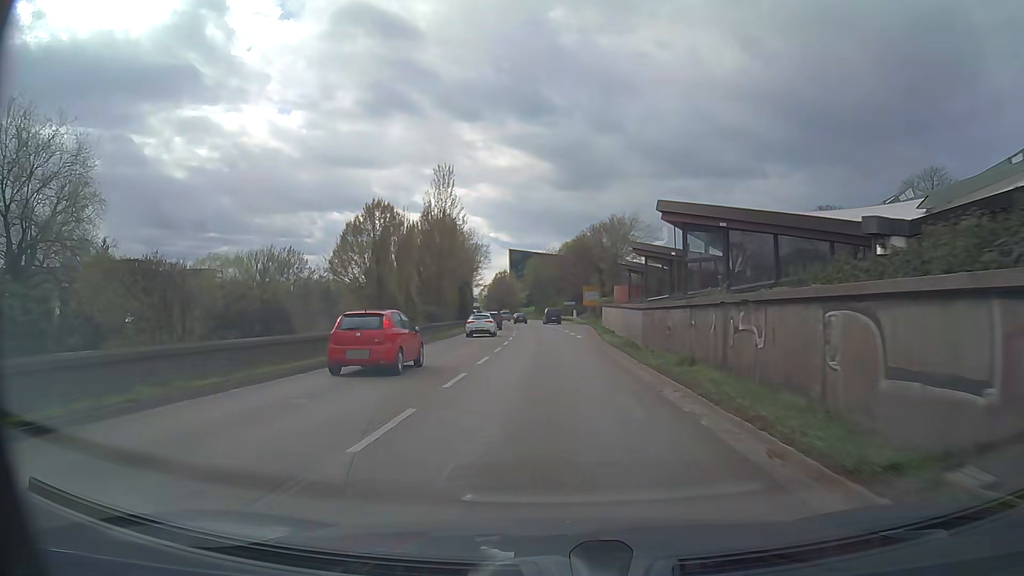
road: trunk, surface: asphalt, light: Day
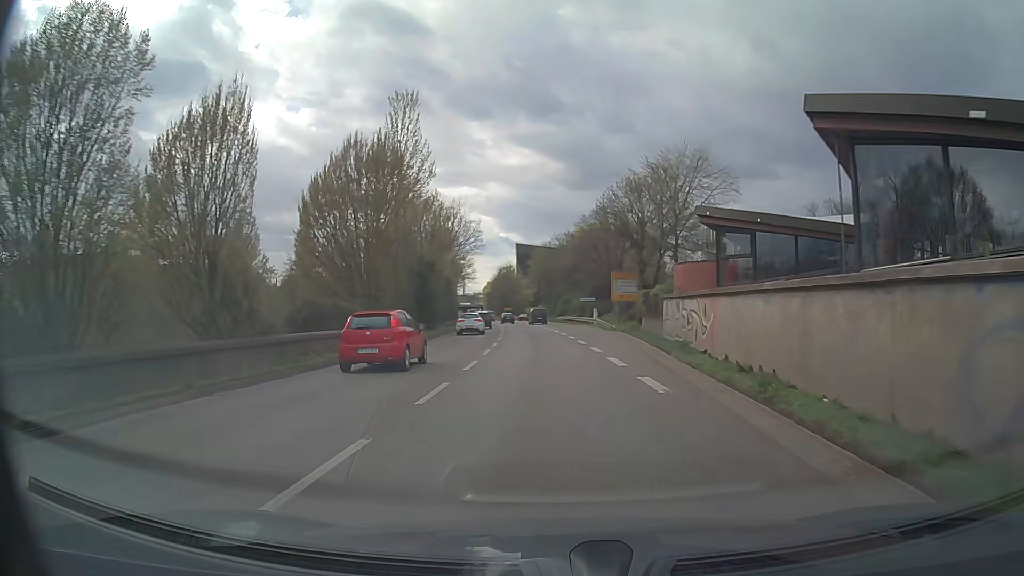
(-0.2, +26.5) m; -1°
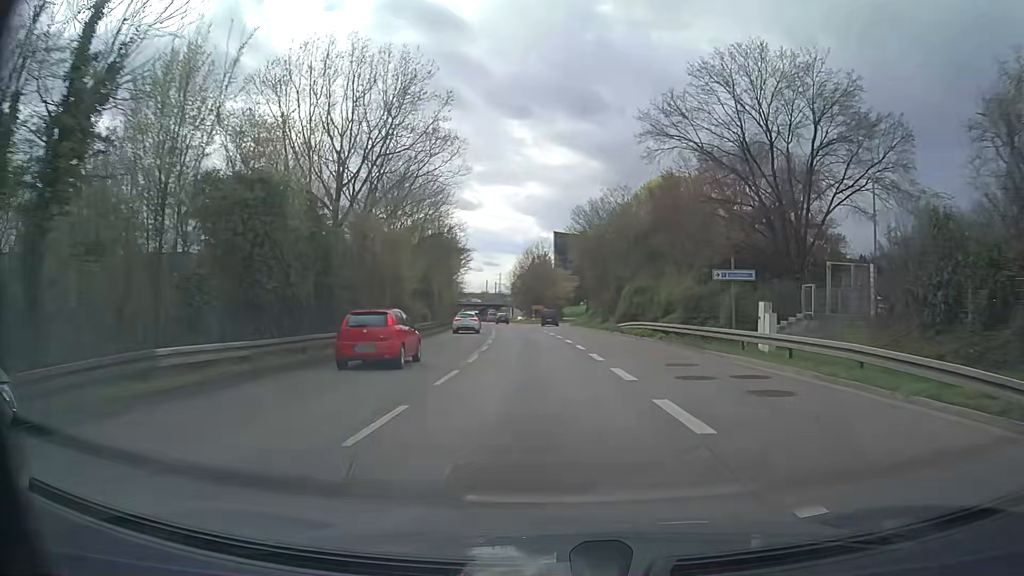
(-1.2, +45.6) m; -3°
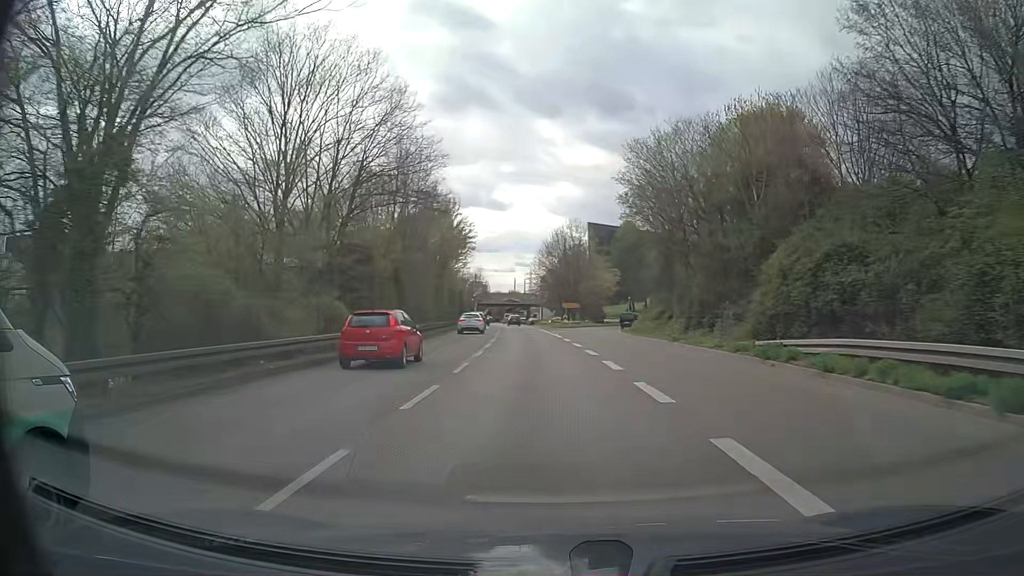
(-0.6, +27.3) m; -3°
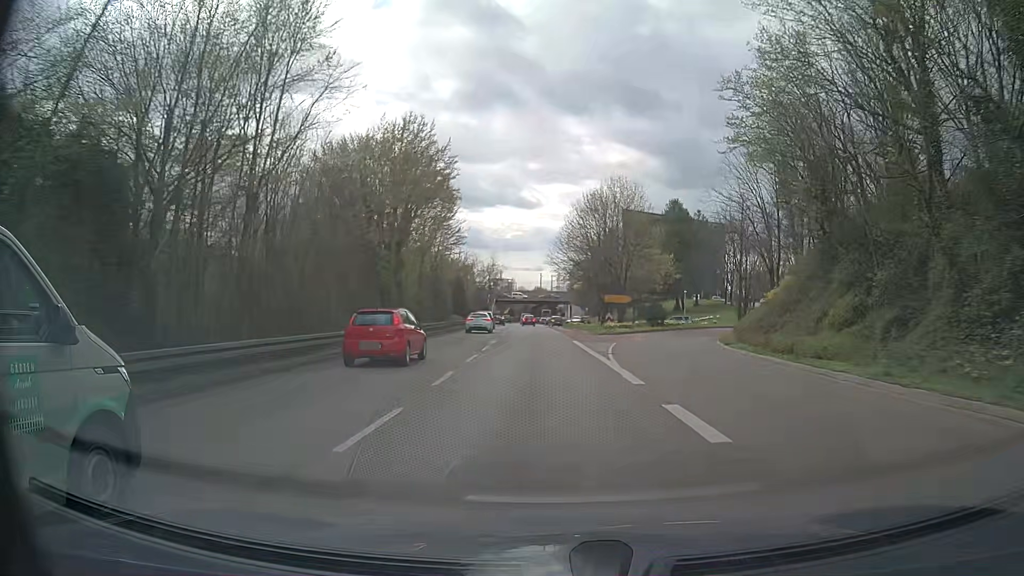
(-0.5, +27.1) m; -2°
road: trunk_link
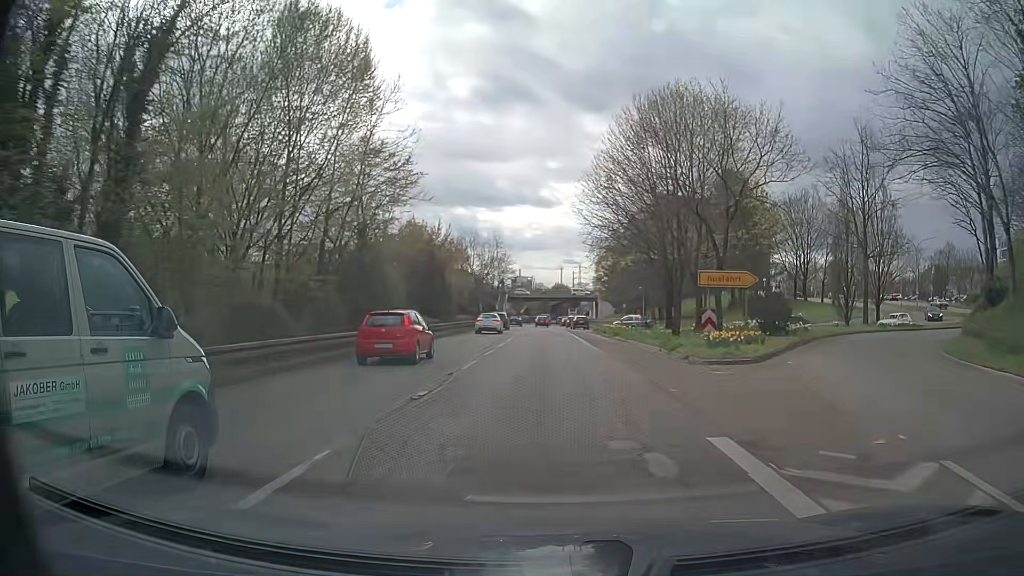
(-0.5, +26.2) m; -2°
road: trunk
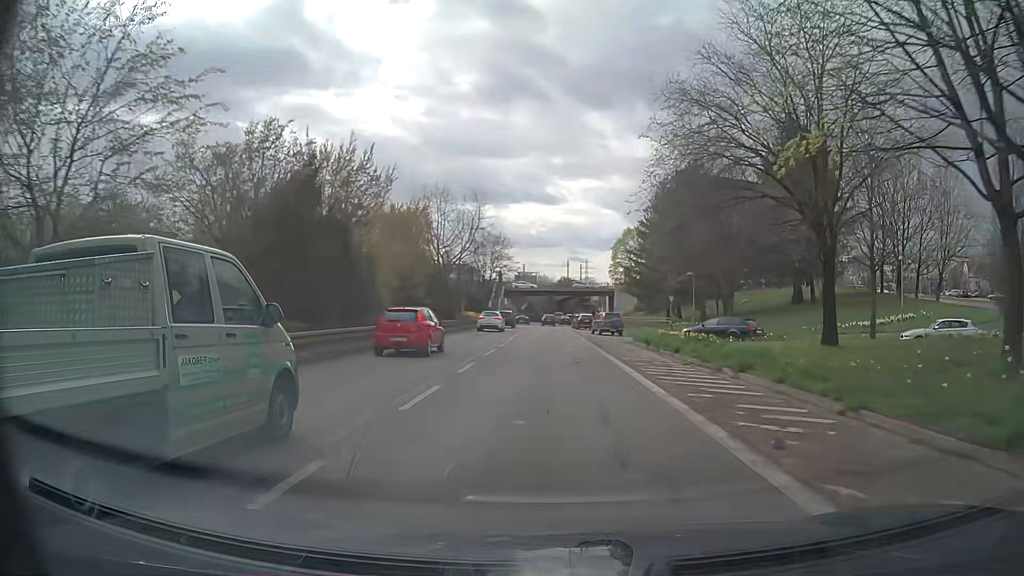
(-0.1, +25.2) m; -1°
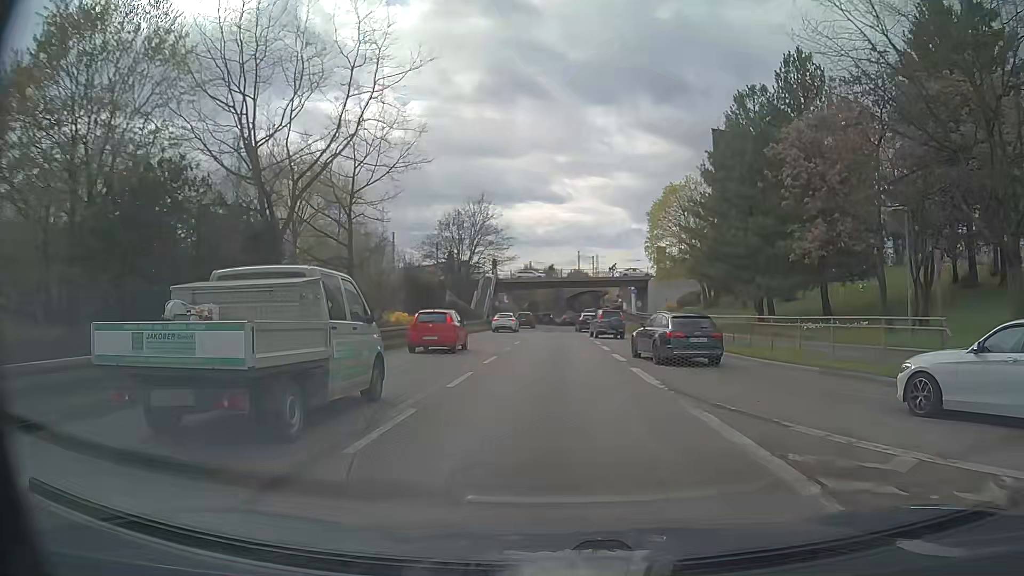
(+0.1, +32.8) m; 0°
(0, +10) (0, +20) (0, +30) (0, +40) (0, +50) (+1, +60) (+1, +70) (+2, +80) (+2, +90) (+3, +100) m
